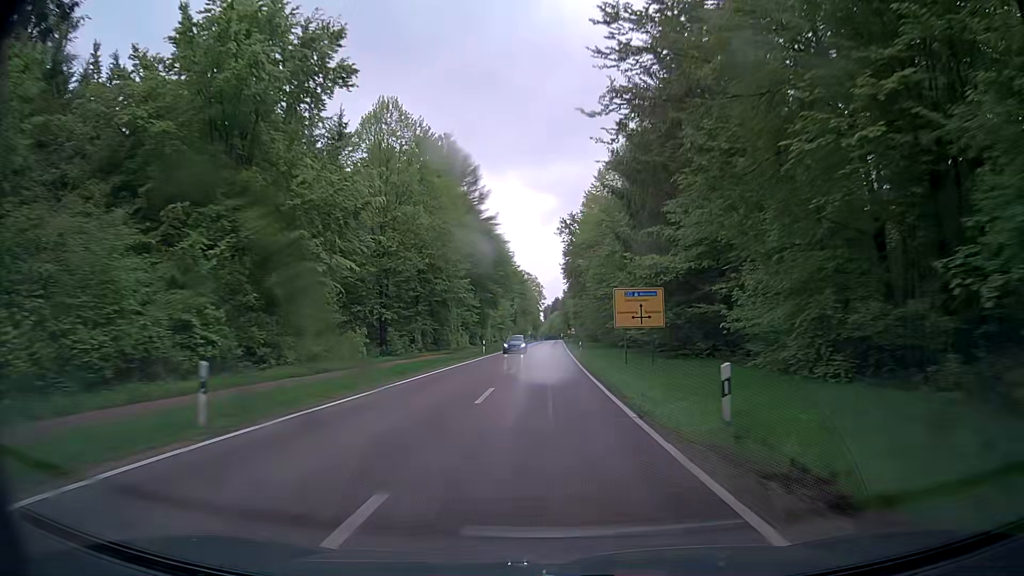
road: secondary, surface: asphalt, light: Day
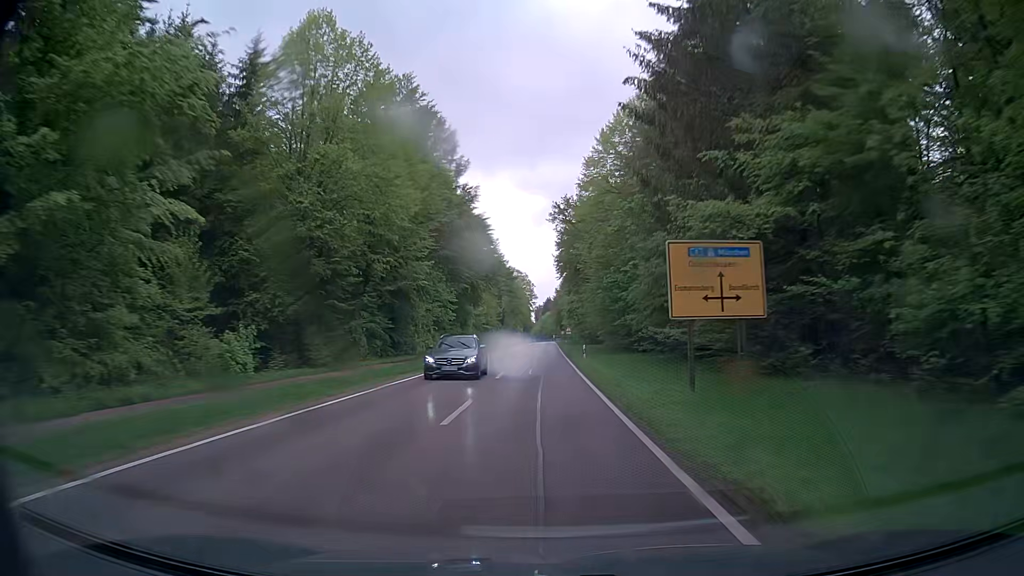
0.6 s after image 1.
(+0.1, +15.4) m; 0°
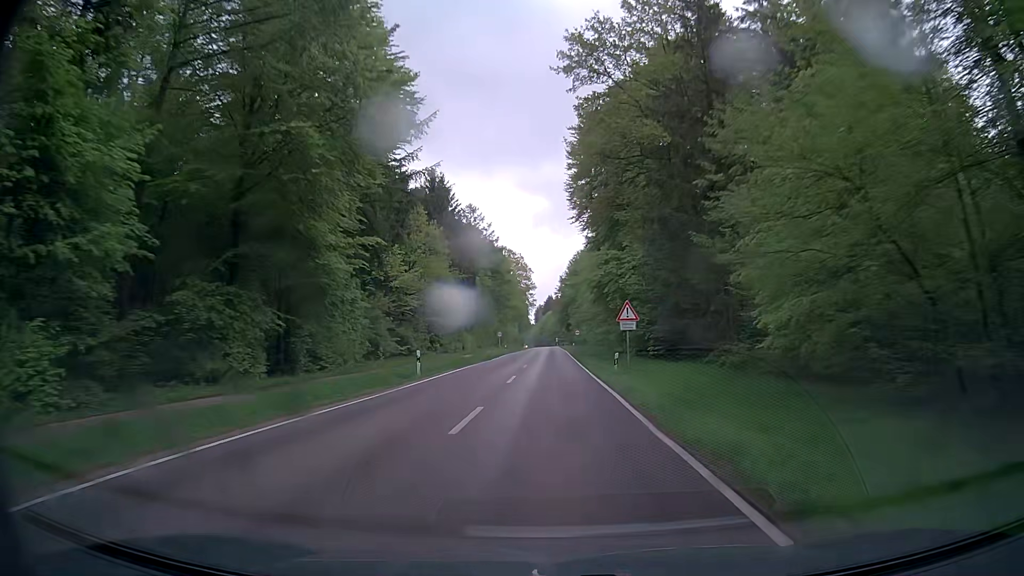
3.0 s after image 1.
(+0.1, +61.3) m; 0°
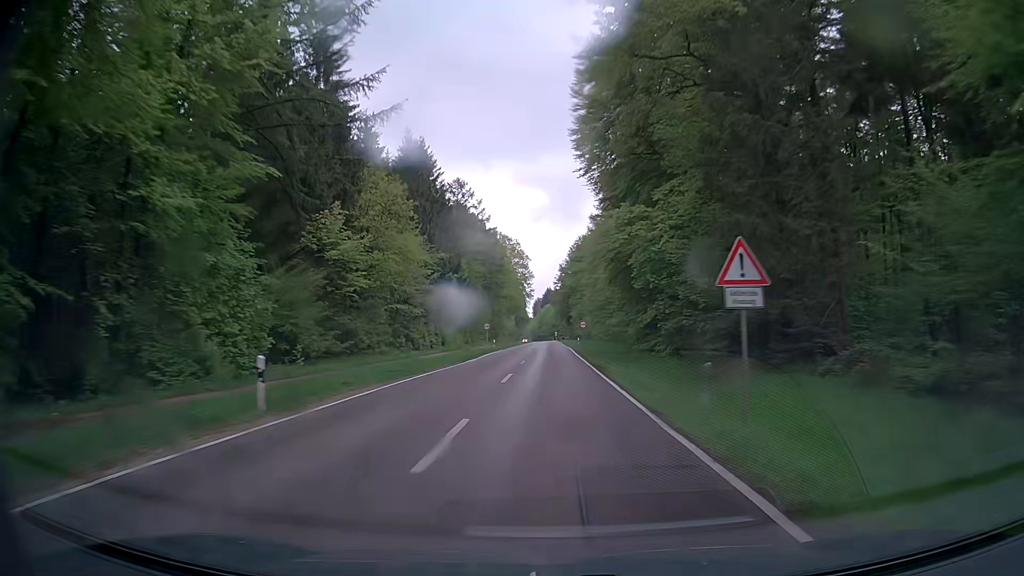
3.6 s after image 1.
(+0.1, +15.2) m; 0°
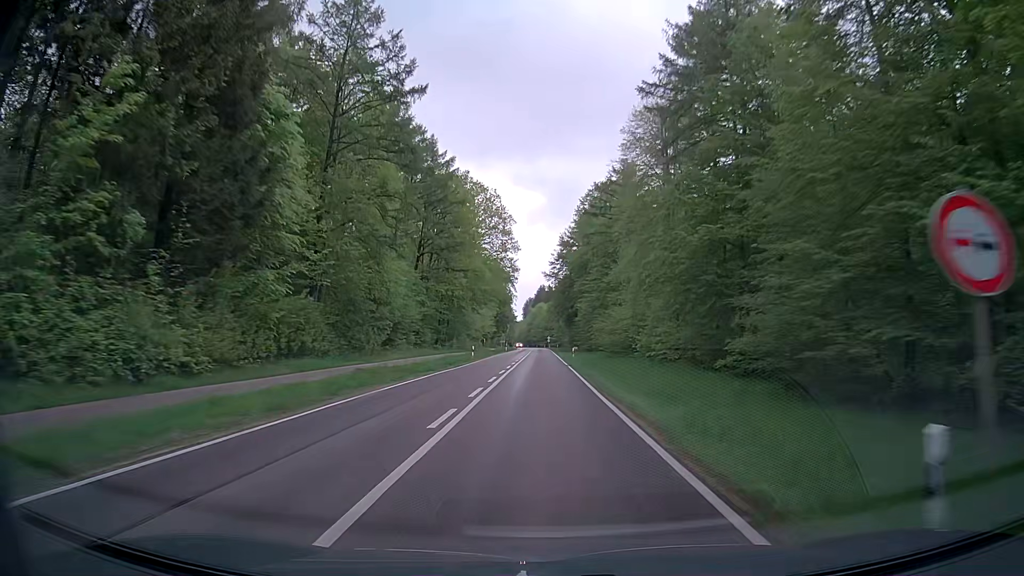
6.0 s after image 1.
(+0.2, +59.4) m; 0°
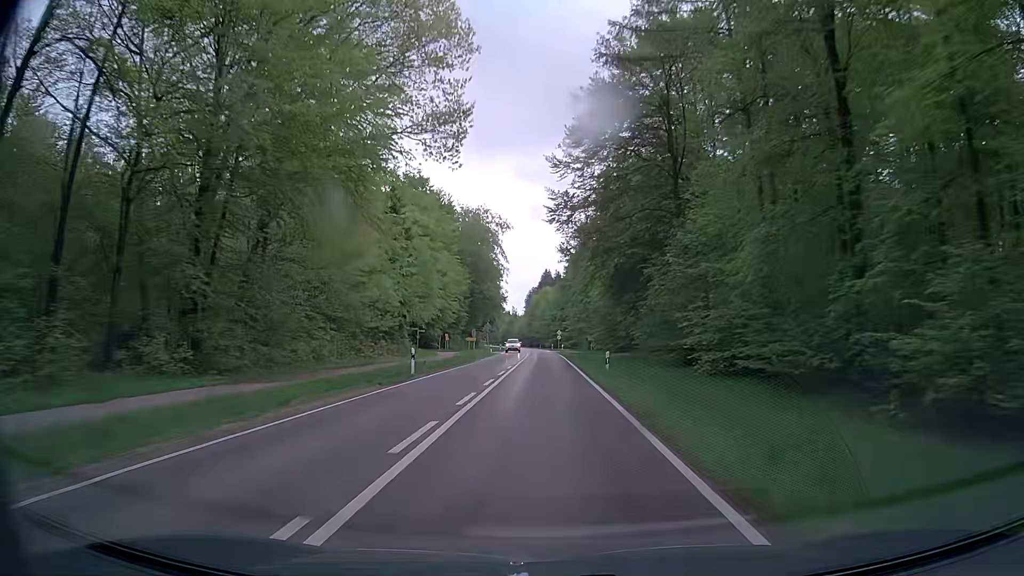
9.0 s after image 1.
(-0.2, +75.0) m; 0°
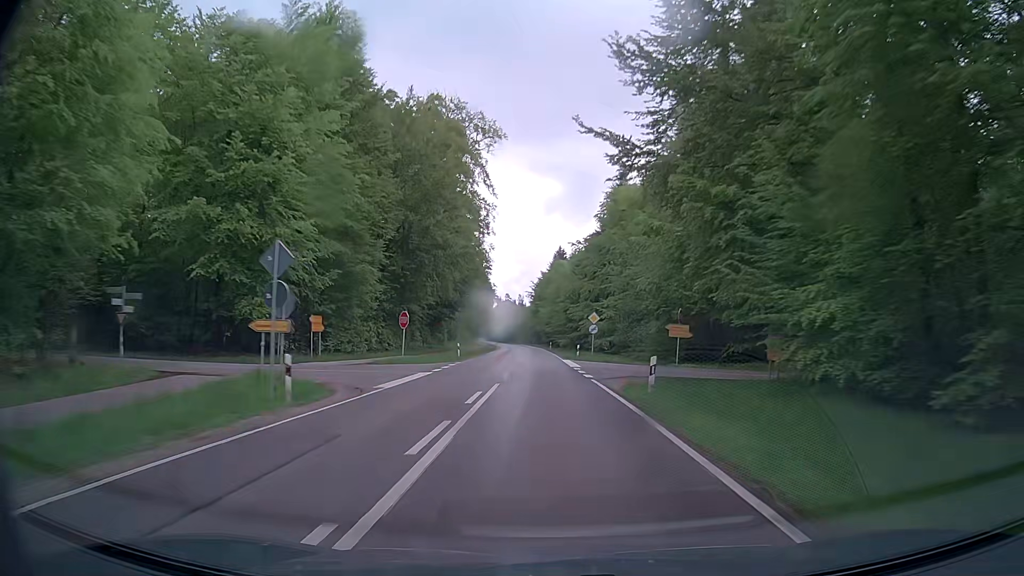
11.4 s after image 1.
(-0.4, +60.5) m; -1°
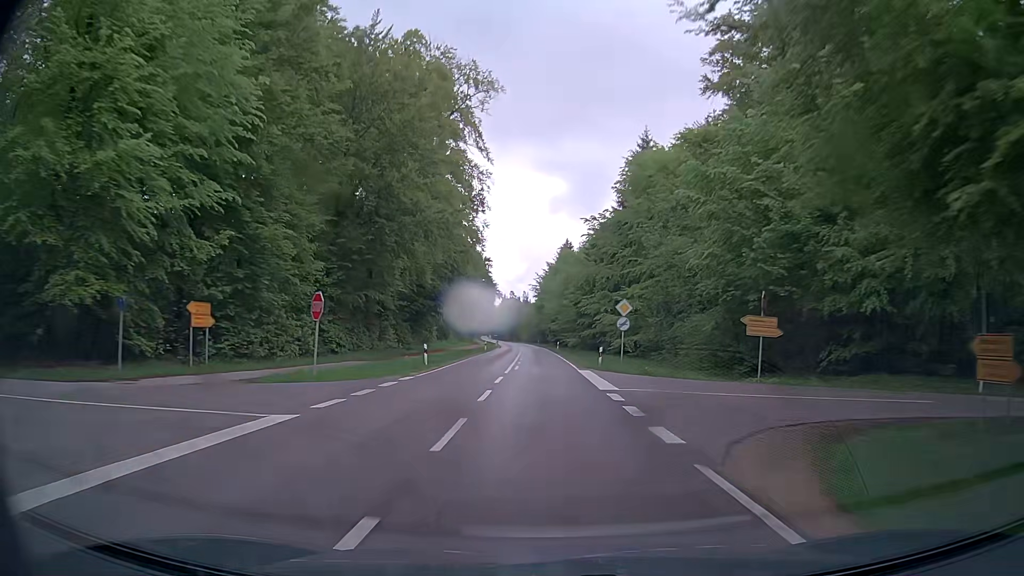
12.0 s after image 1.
(0.0, +14.9) m; 0°
(0, +10) (0, +20) (0, +30) (0, +40) (0, +50) (-1, +60) (-1, +70) (-1, +80) (-2, +90) (-2, +100) m
